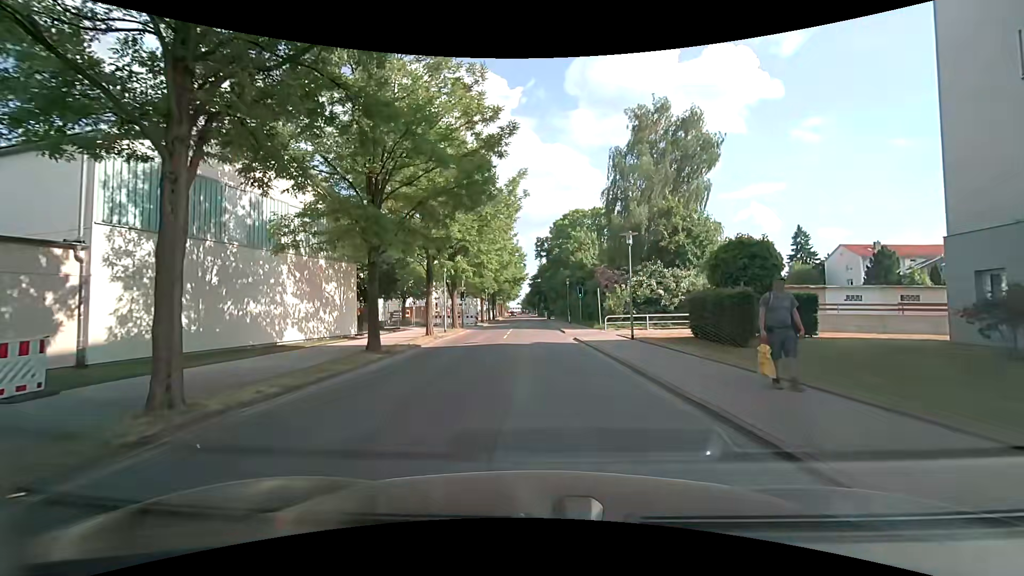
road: residential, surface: asphalt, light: Day
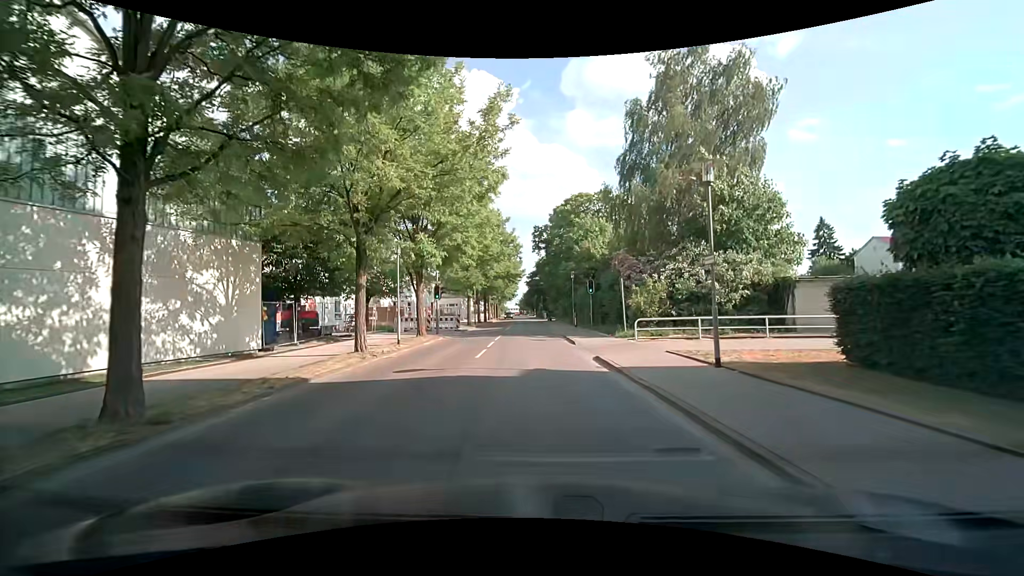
(-0.1, +10.4) m; -1°
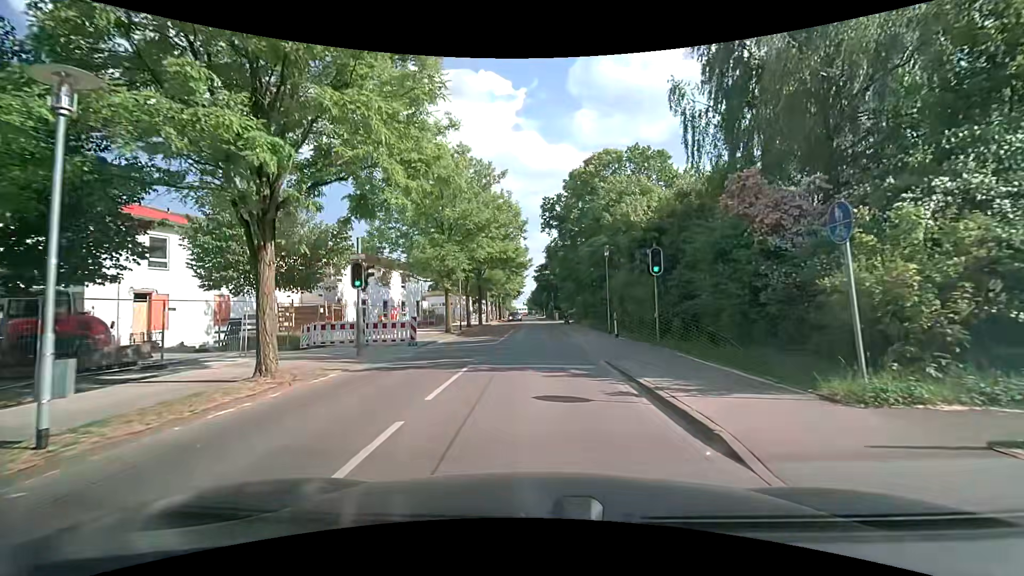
(+0.1, +16.3) m; 0°
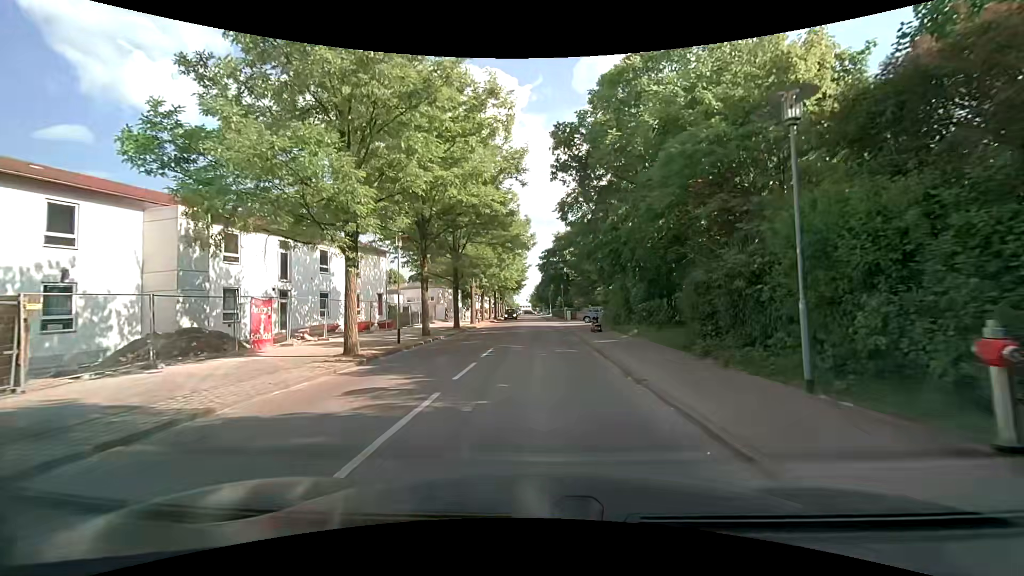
(-0.2, +18.6) m; -2°
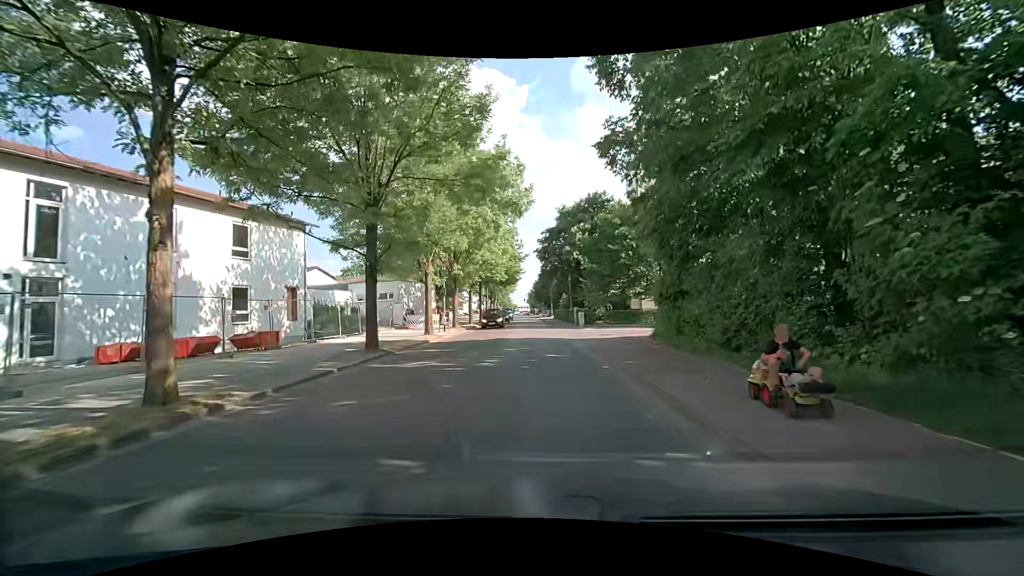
(+0.4, +18.0) m; +2°
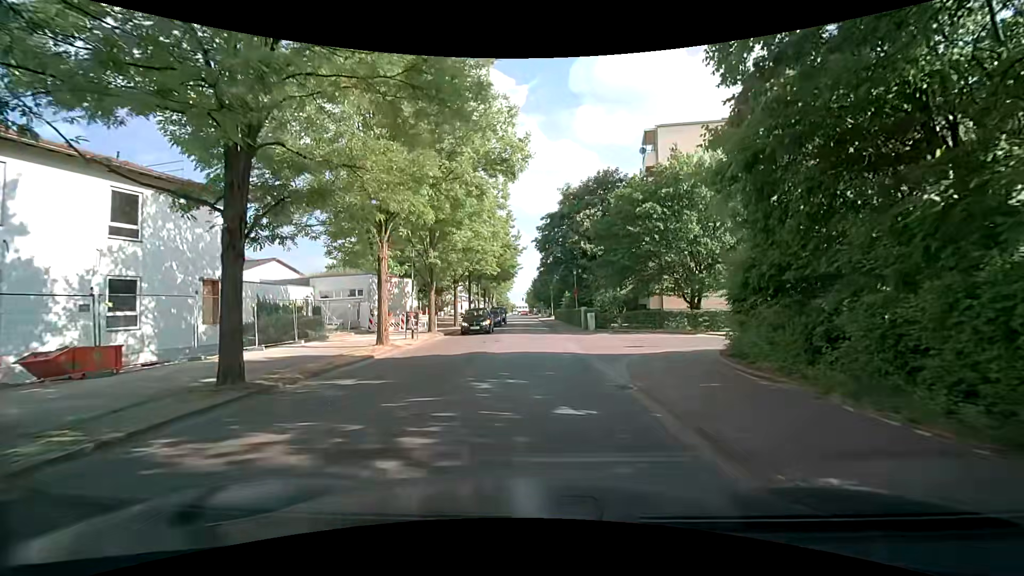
(-0.1, +8.0) m; 0°
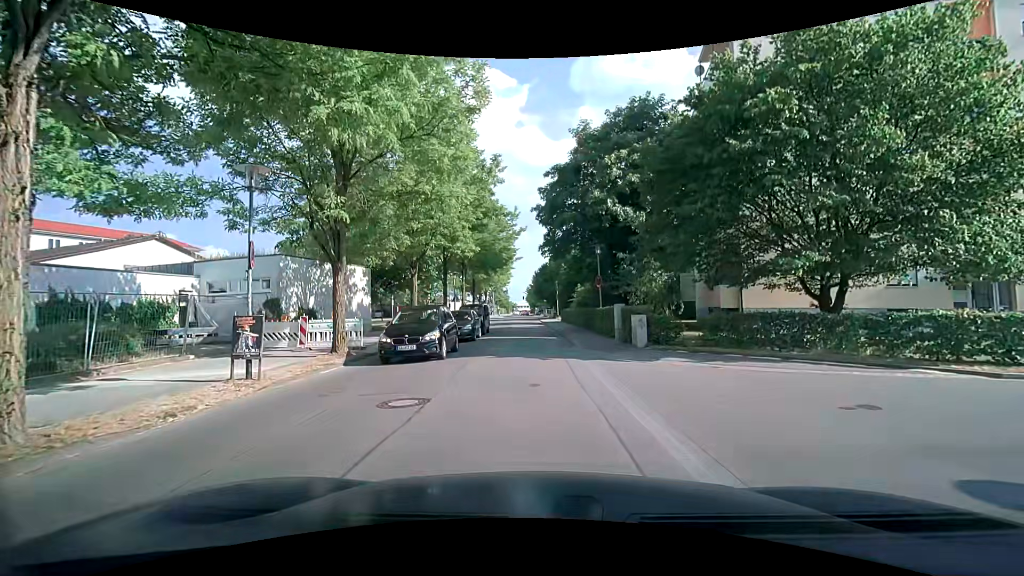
(-0.1, +13.9) m; +1°
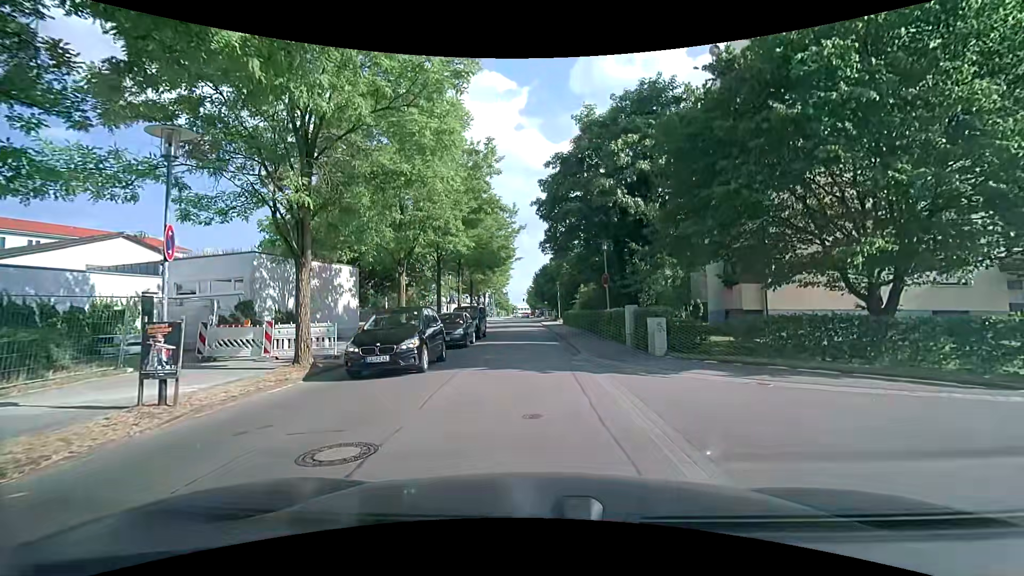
(-0.1, +2.5) m; -1°
(0, +10) (-1, +20) (-1, +30) (-2, +40) (-2, +50) (-2, +60) (-3, +70) (-4, +80) (-4, +90) (-5, +100) m
